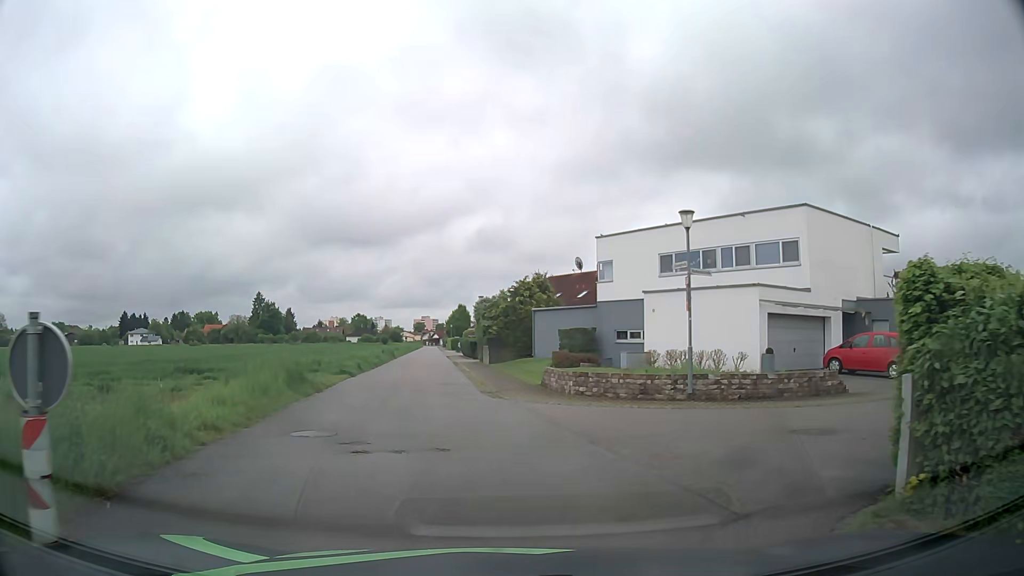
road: residential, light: Day
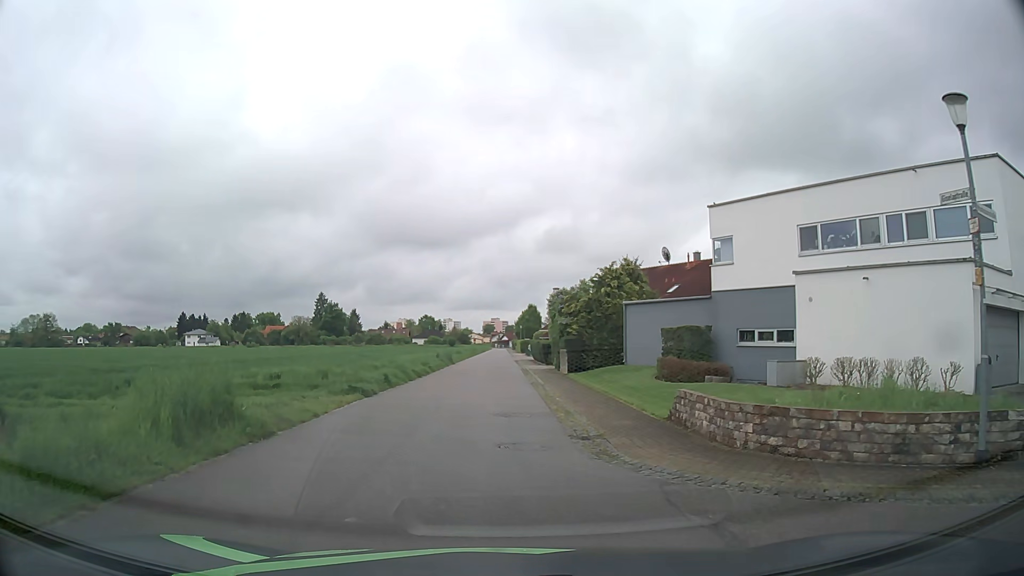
(-0.4, +8.9) m; -5°
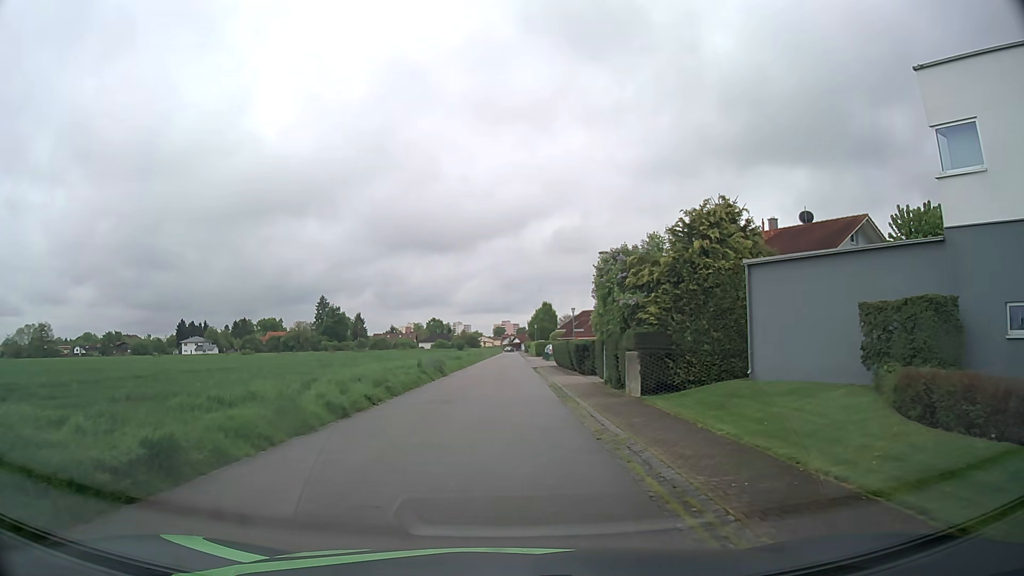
(-0.4, +15.2) m; -2°
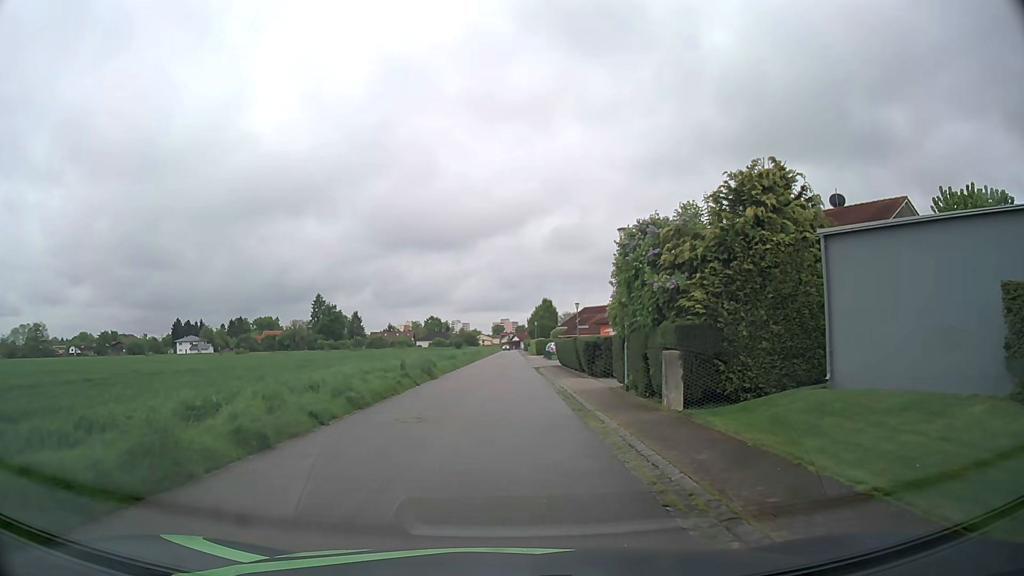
(0.0, +4.4) m; 0°
(0, +10) (0, +20) (0, +30) (0, +40) (+1, +50) (+1, +60) (0, +70) (+1, +80) (+1, +90) (+1, +100) m
